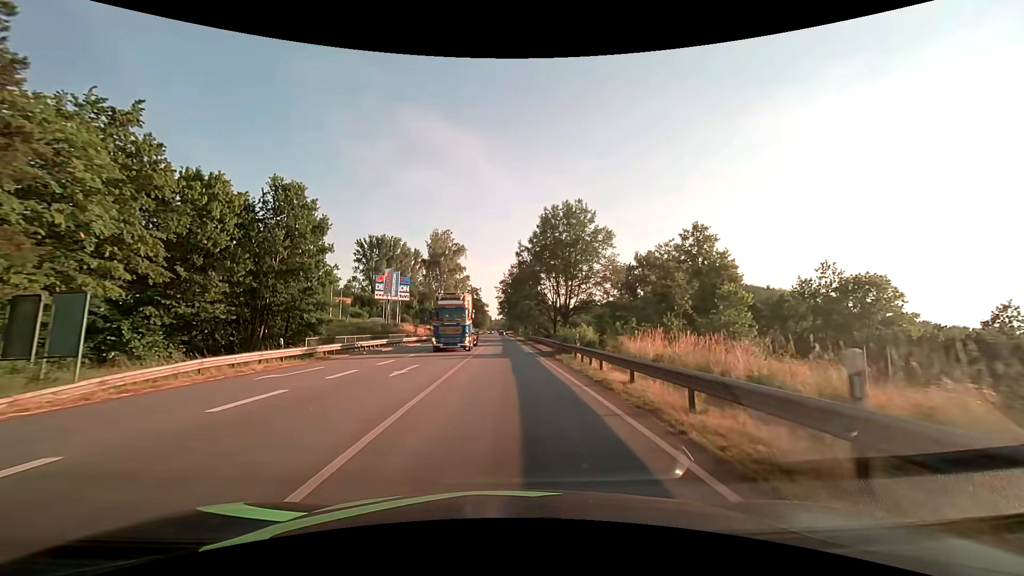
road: primary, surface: asphalt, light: Day
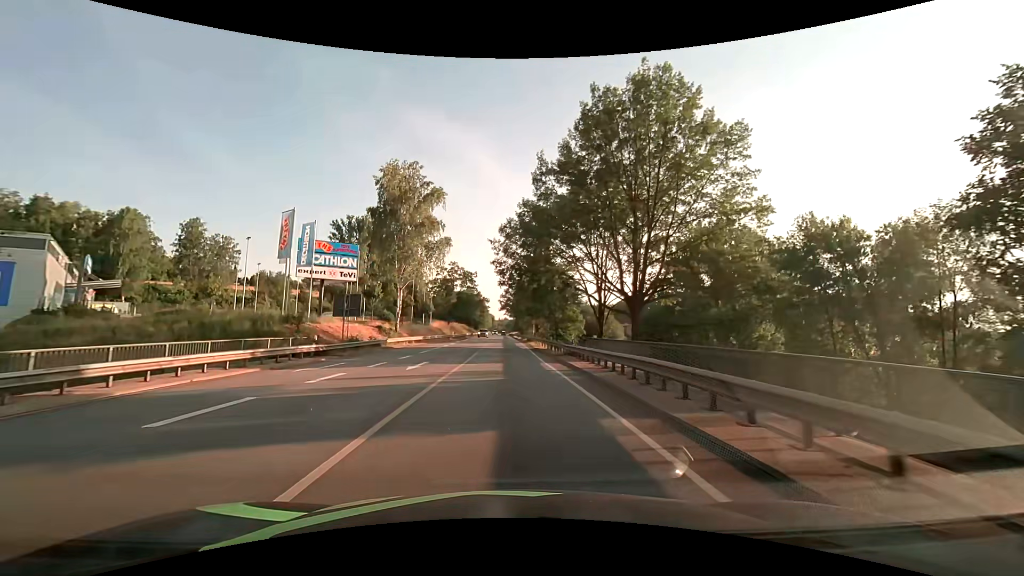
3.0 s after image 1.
(-0.2, +37.5) m; -1°
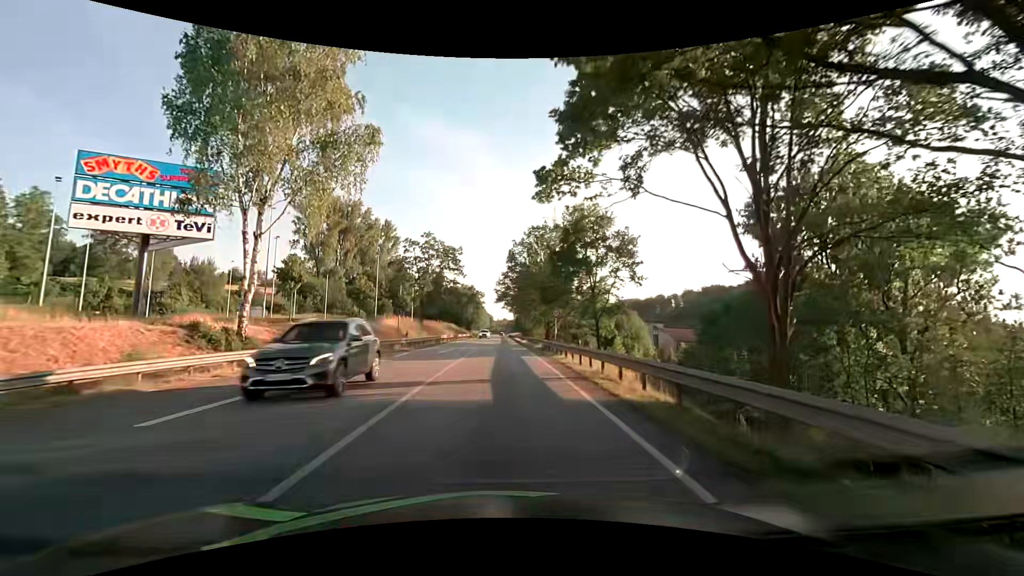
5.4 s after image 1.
(+0.2, +30.1) m; 0°
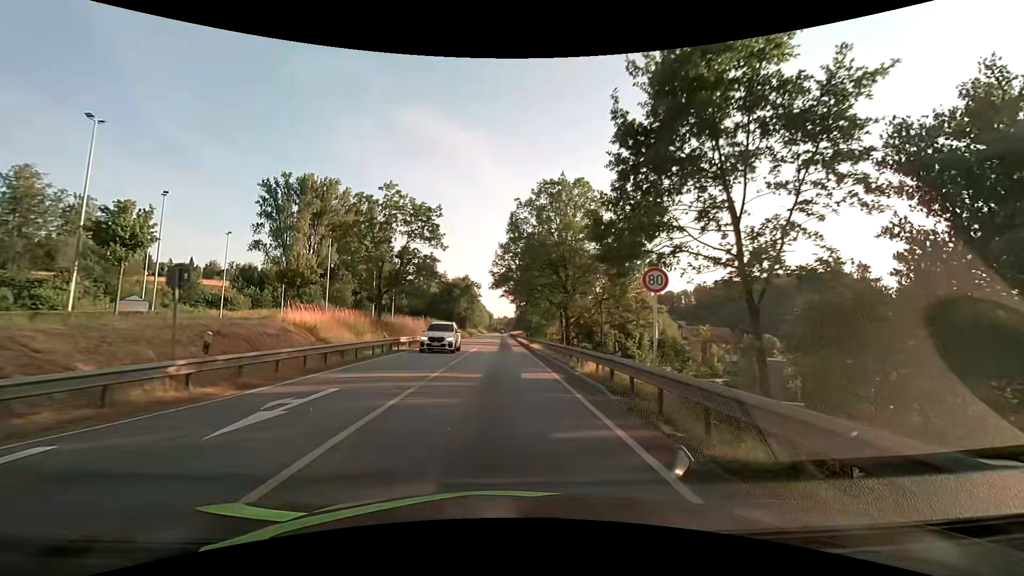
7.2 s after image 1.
(+0.1, +22.6) m; 0°
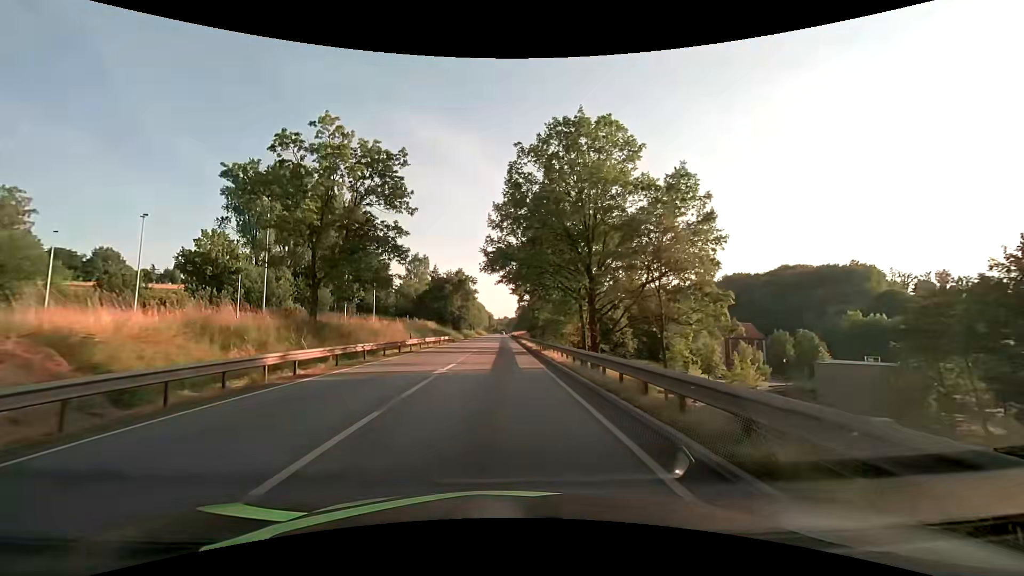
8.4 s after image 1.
(0.0, +15.3) m; 0°
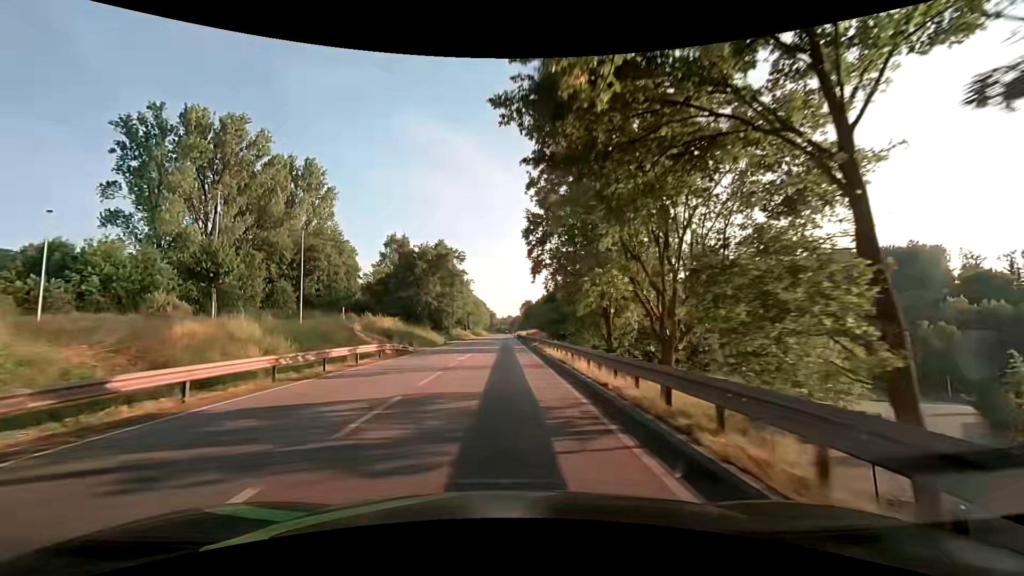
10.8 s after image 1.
(-0.3, +33.8) m; -1°
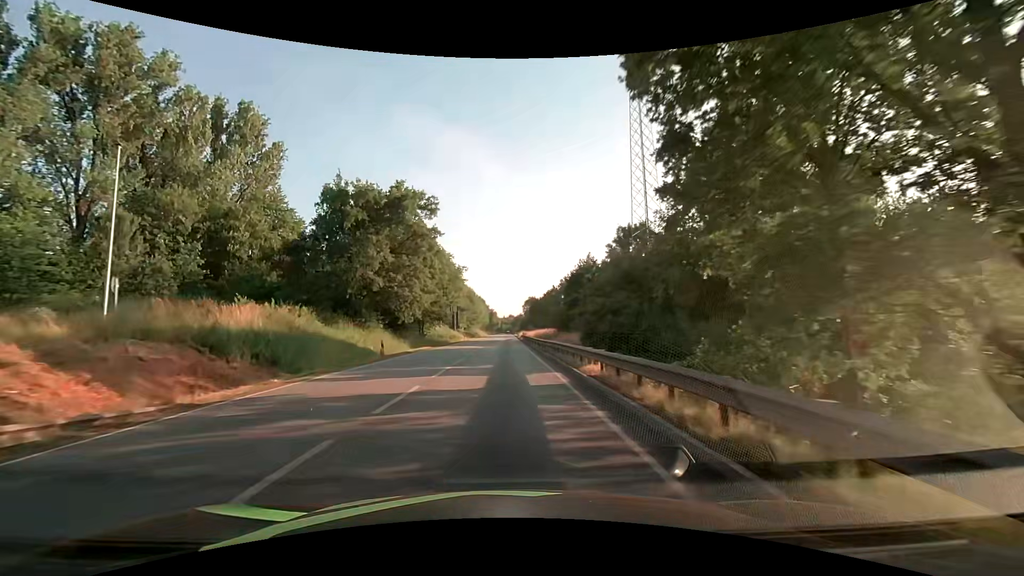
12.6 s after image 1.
(-0.1, +28.5) m; 0°
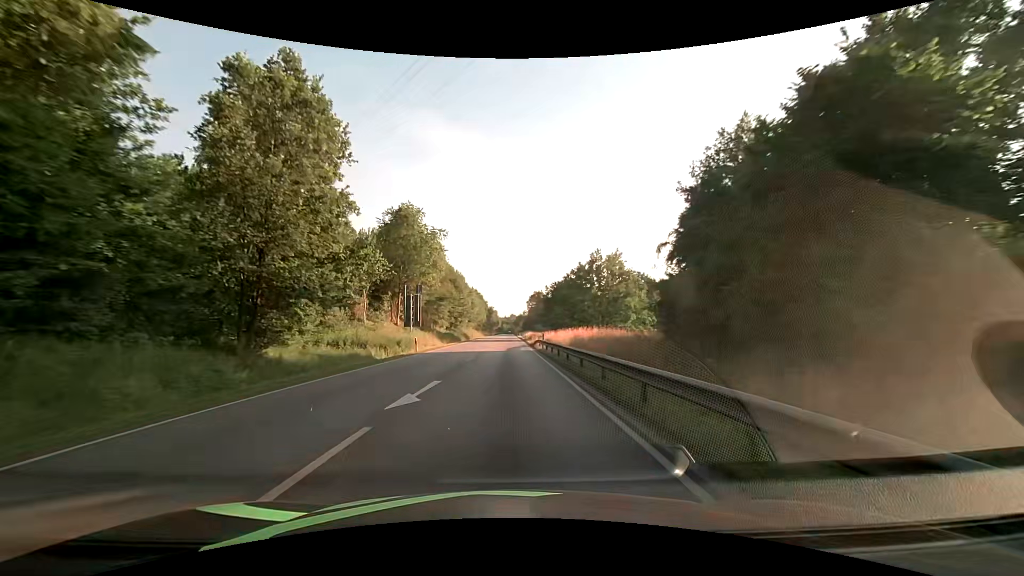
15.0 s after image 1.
(0.0, +41.5) m; 0°
(0, +10) (0, +20) (0, +30) (0, +40) (0, +50) (+1, +60) (+1, +70) (+1, +80) (0, +90) (0, +100) m
